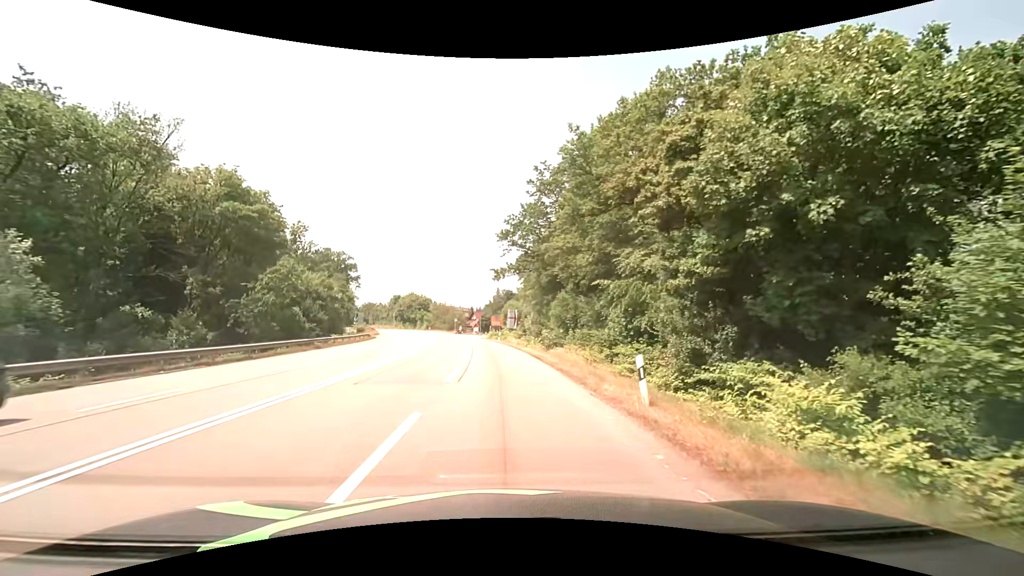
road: secondary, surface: asphalt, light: Day
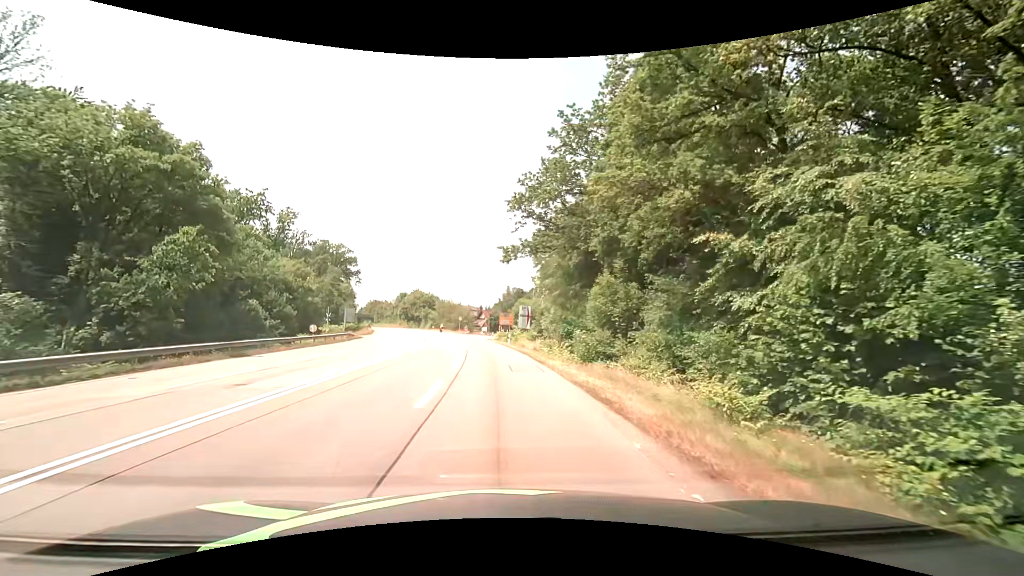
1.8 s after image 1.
(-0.2, +13.5) m; -2°
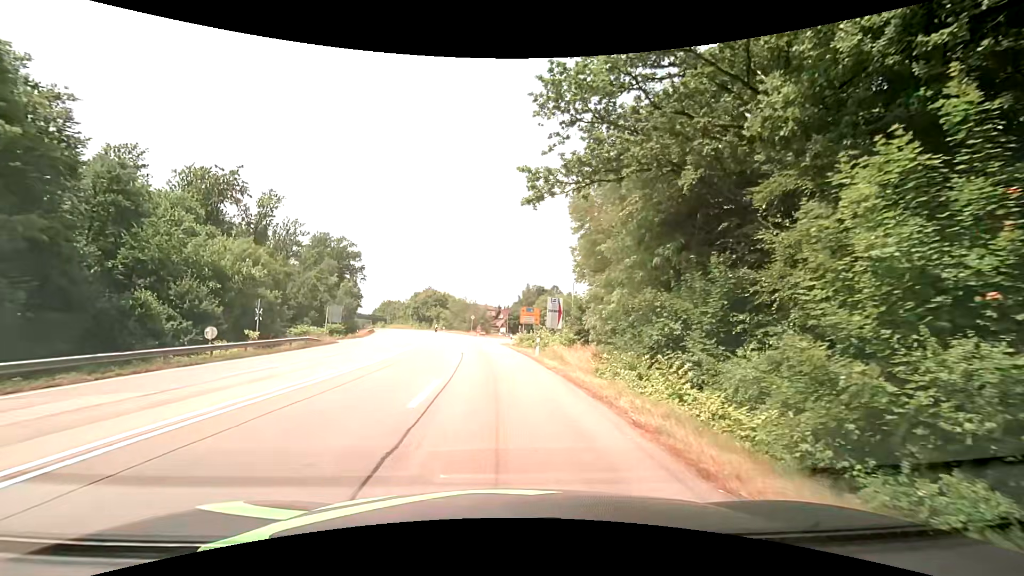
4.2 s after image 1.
(-0.2, +18.1) m; -2°
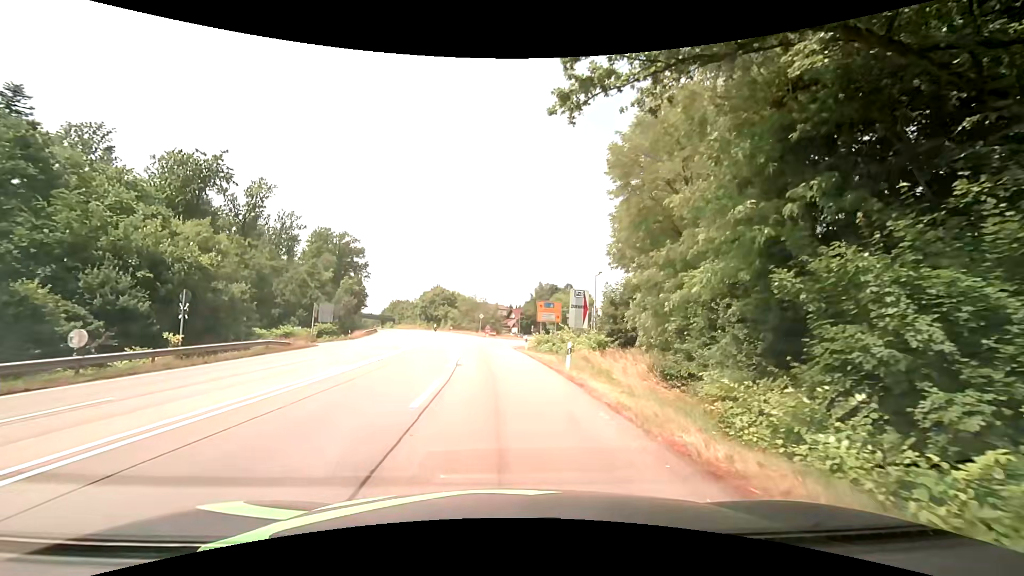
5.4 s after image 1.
(-0.1, +9.1) m; -1°
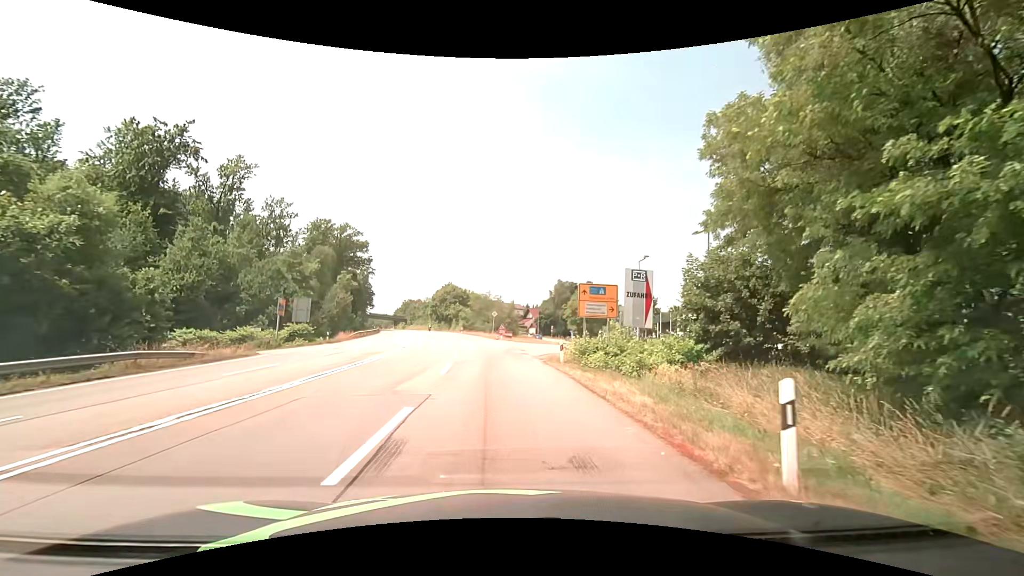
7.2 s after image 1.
(-0.3, +13.6) m; -2°
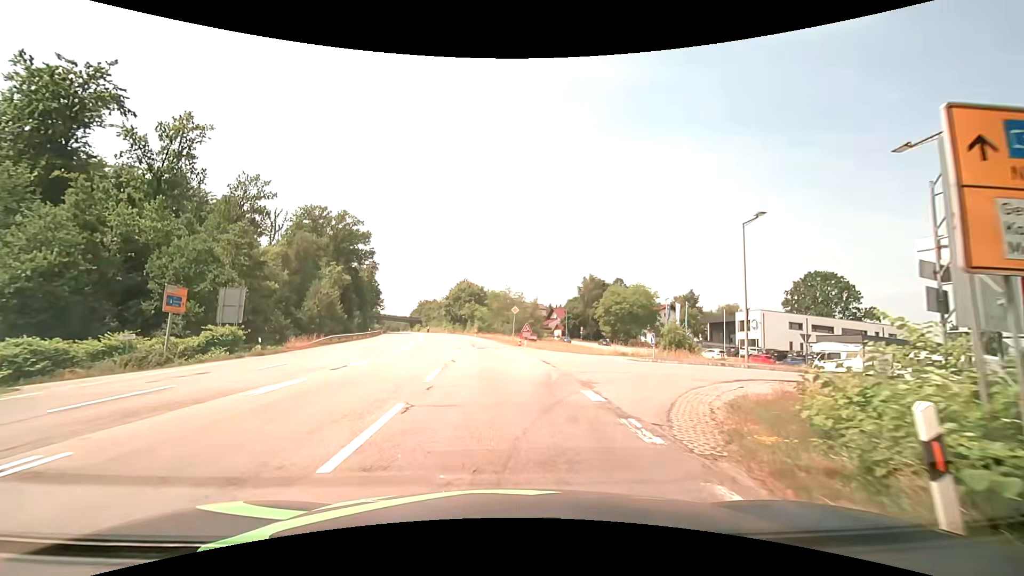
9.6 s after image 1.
(-0.3, +18.1) m; -2°
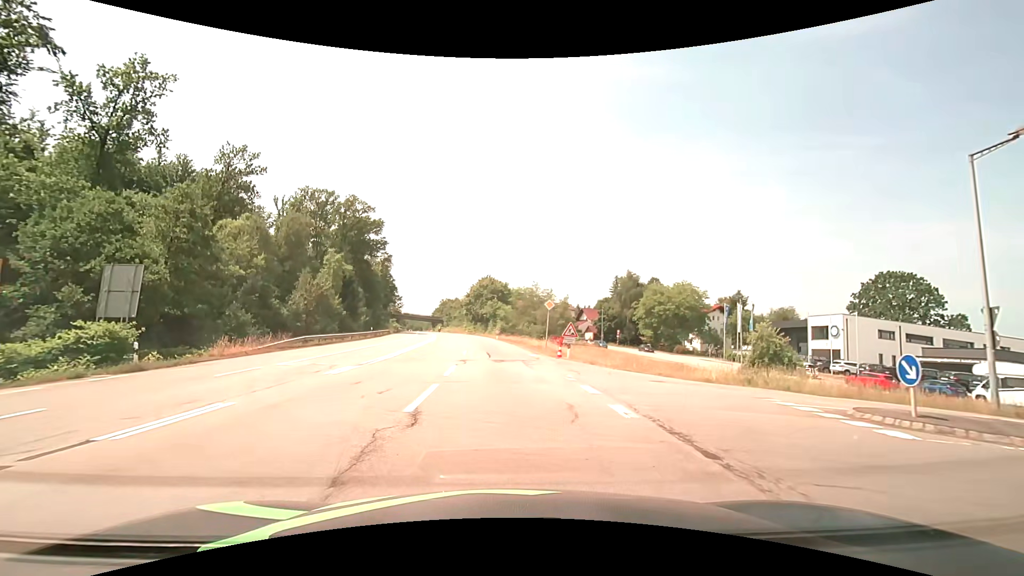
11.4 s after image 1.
(-0.5, +13.5) m; -3°
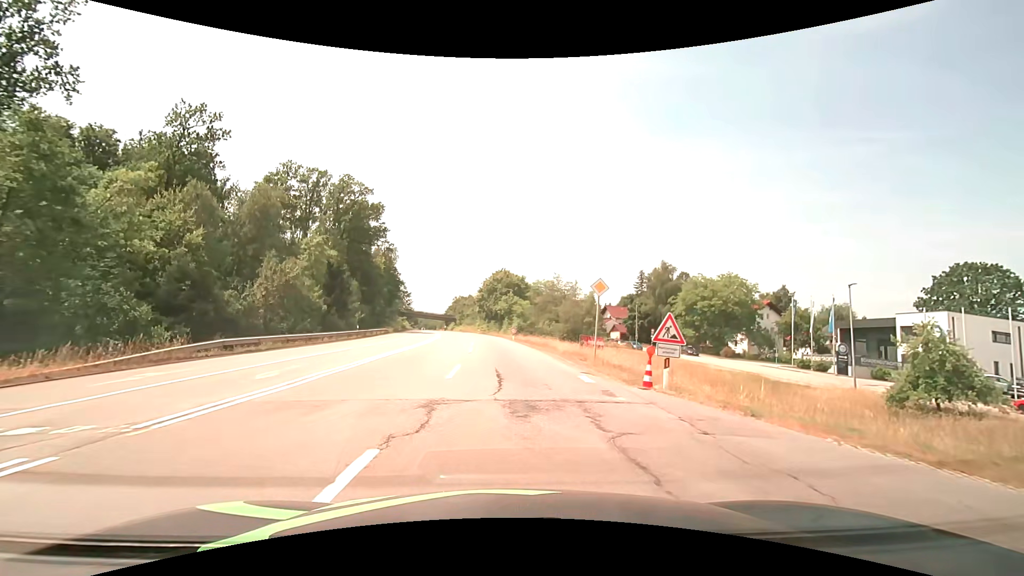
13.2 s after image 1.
(-0.2, +13.5) m; -2°
(0, +10) (0, +20) (0, +30) (-1, +40) (-2, +50) (-2, +60) (-3, +70) (-4, +80) (-6, +90) (-7, +100) m
